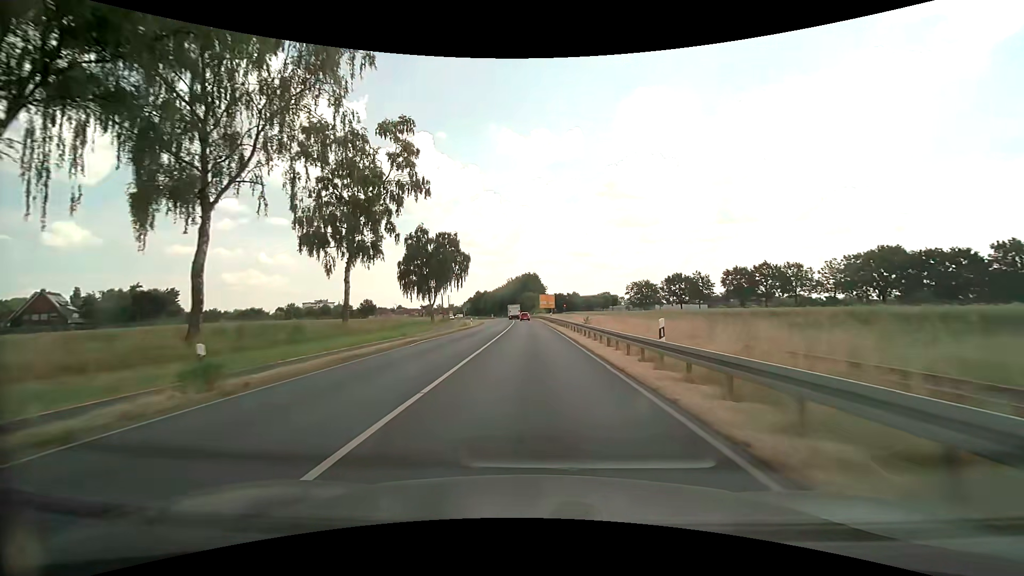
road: primary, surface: asphalt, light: Day
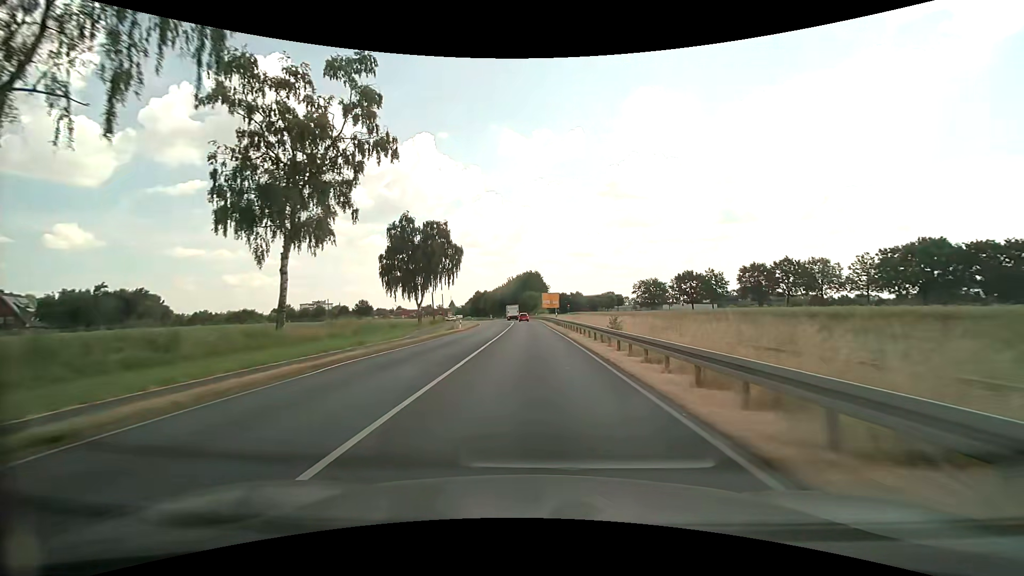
(0.0, +10.8) m; 0°
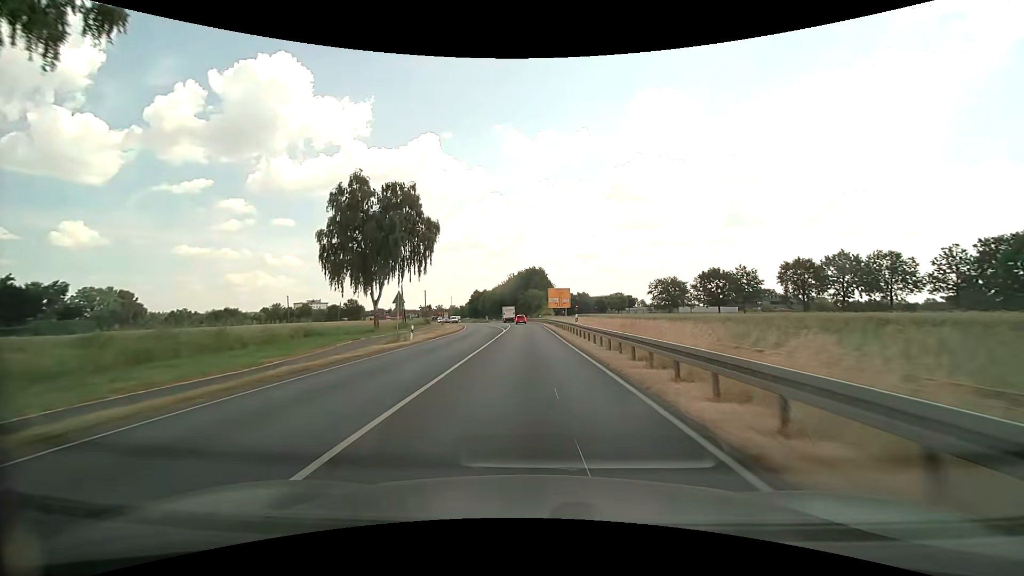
(0.0, +21.5) m; 0°
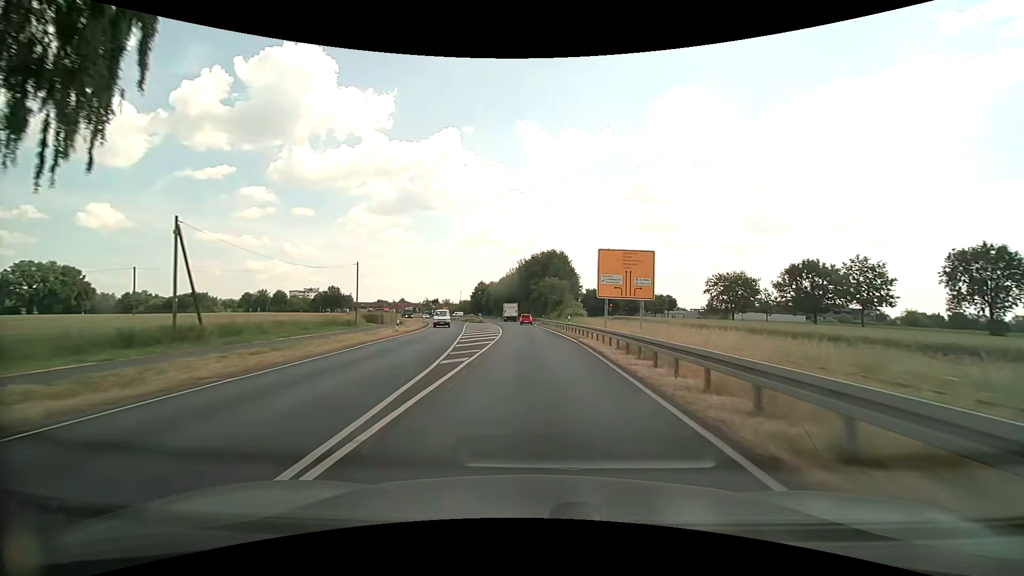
(-0.6, +42.9) m; -2°
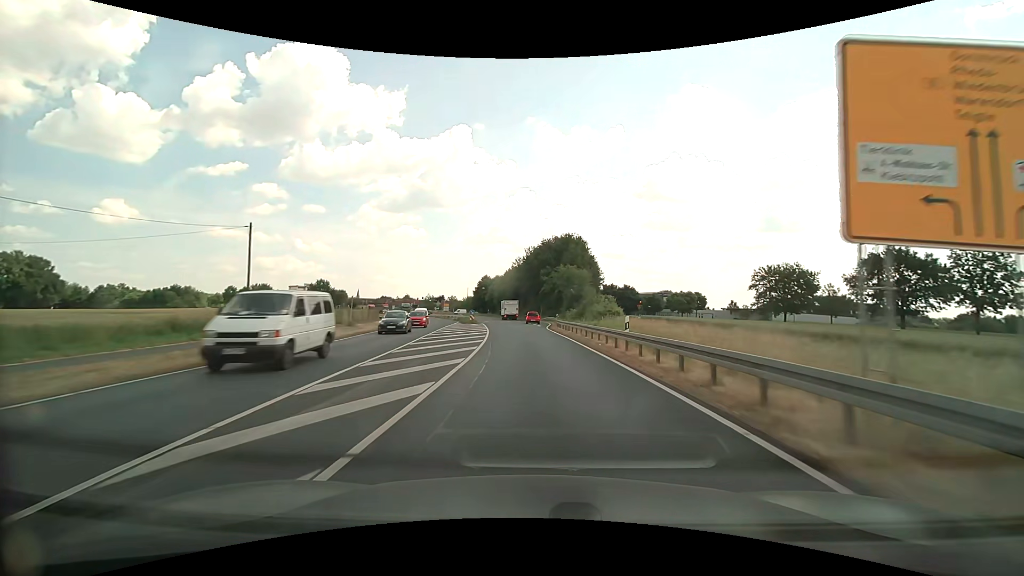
(-0.2, +21.4) m; -1°
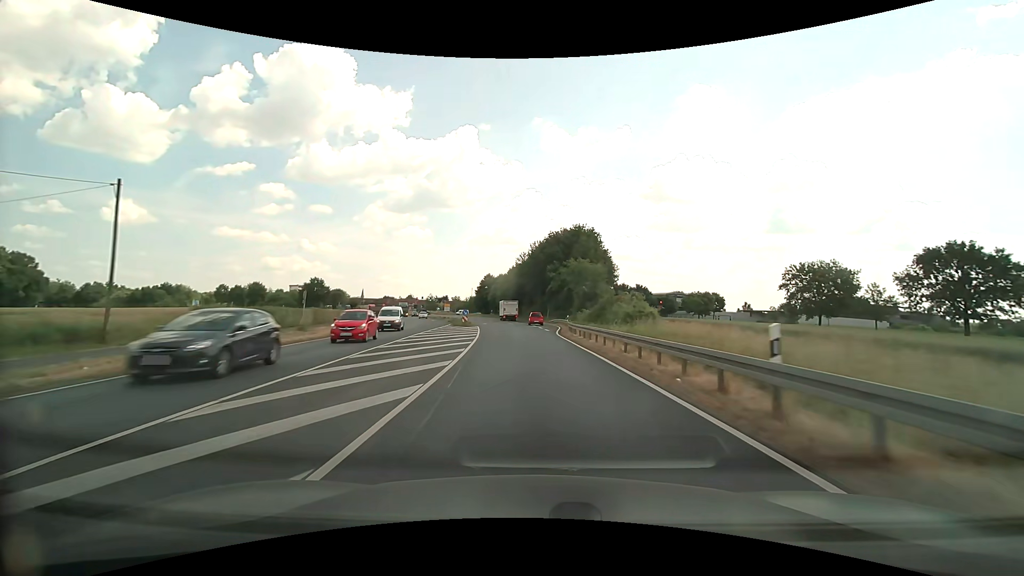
(-0.1, +10.4) m; -1°
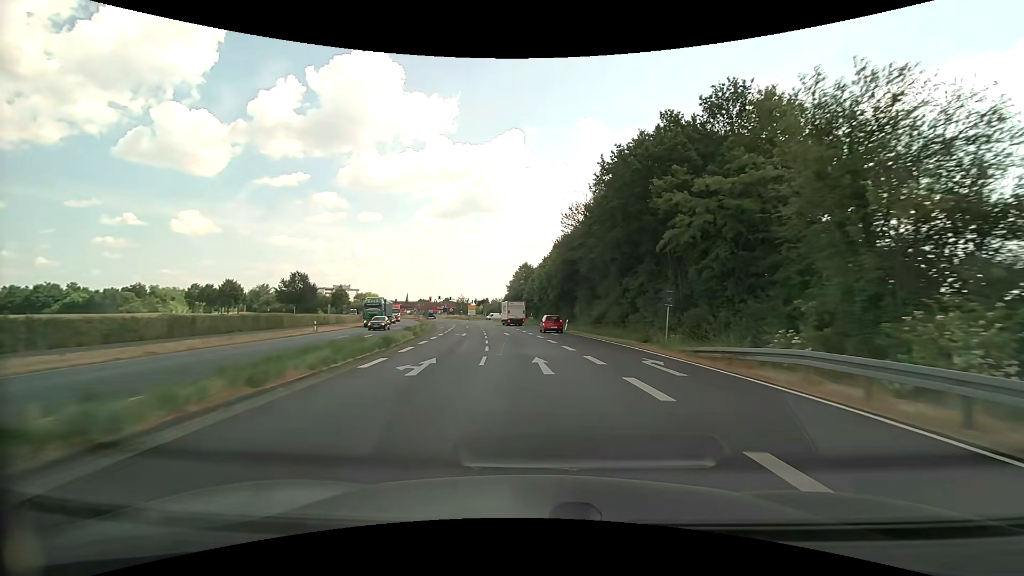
(-1.6, +49.9) m; -5°
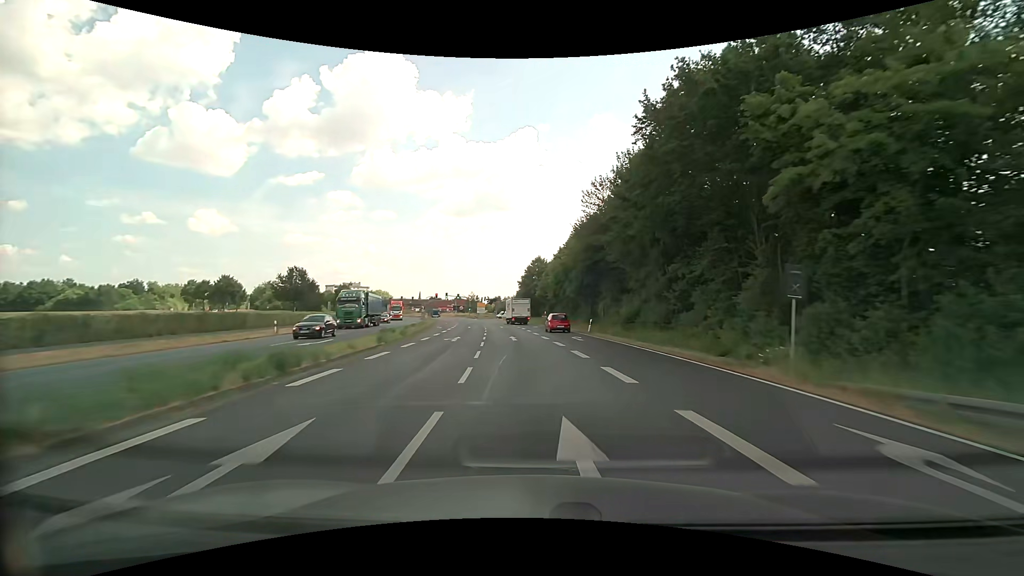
(-0.1, +9.9) m; -2°
(0, +10) (-1, +20) (-2, +30) (-2, +40) (-4, +50) (-5, +60) (-6, +70) (-8, +80) (-9, +89) (-11, +99) m
